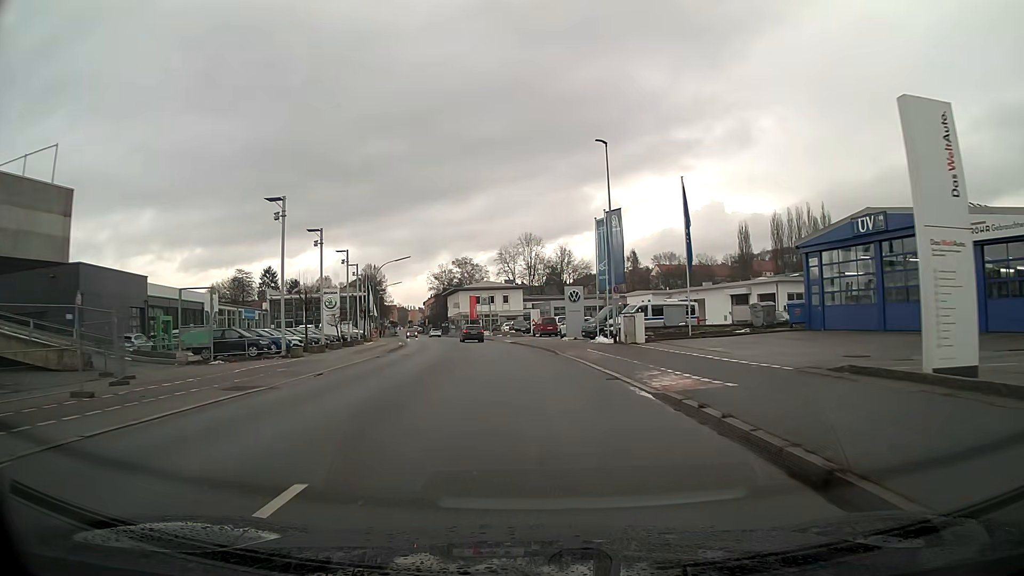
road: tertiary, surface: asphalt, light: Day
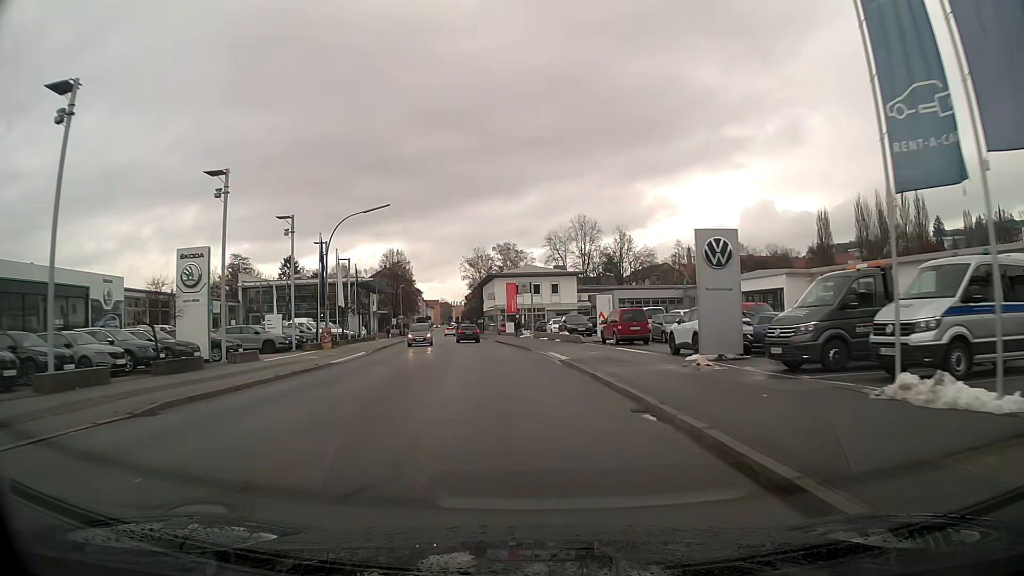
(-1.1, +29.6) m; -5°
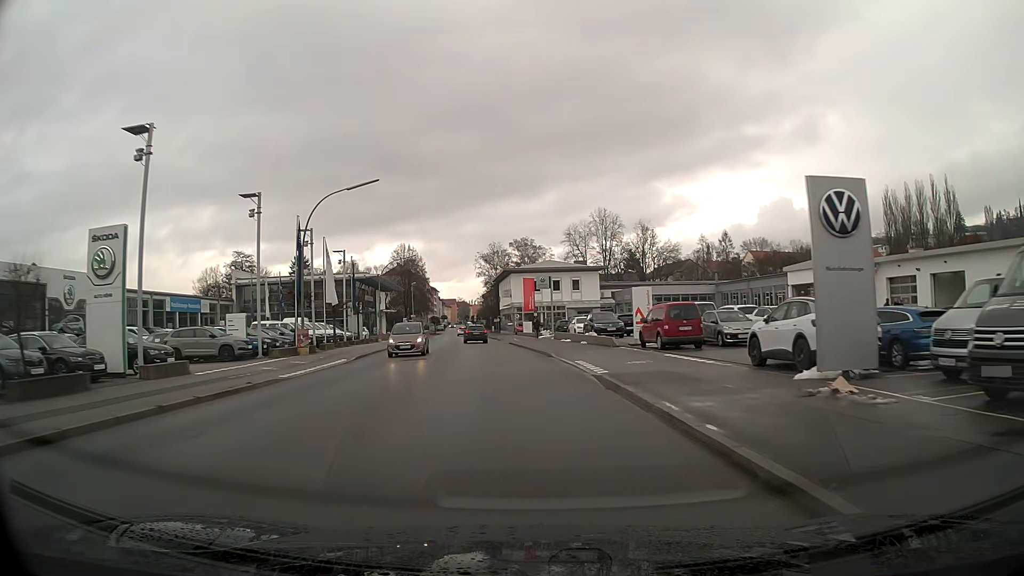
(-0.1, +7.5) m; -1°
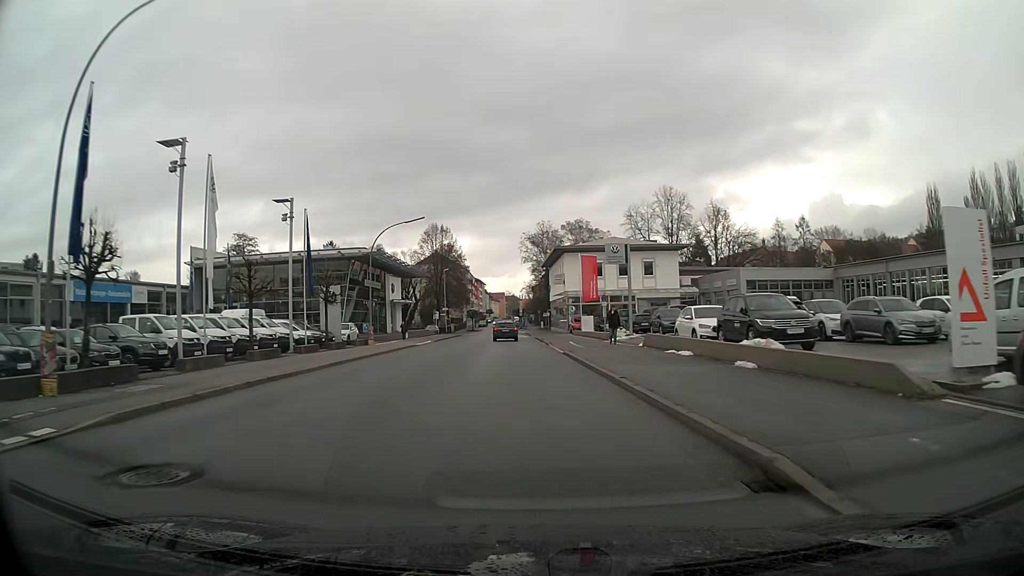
(-0.9, +22.3) m; -4°
(0, +10) (0, +20) (-1, +30) (-1, +40) (-2, +50) (-2, +60) (-2, +70) (-3, +80) (-3, +90) (-3, +100) m
